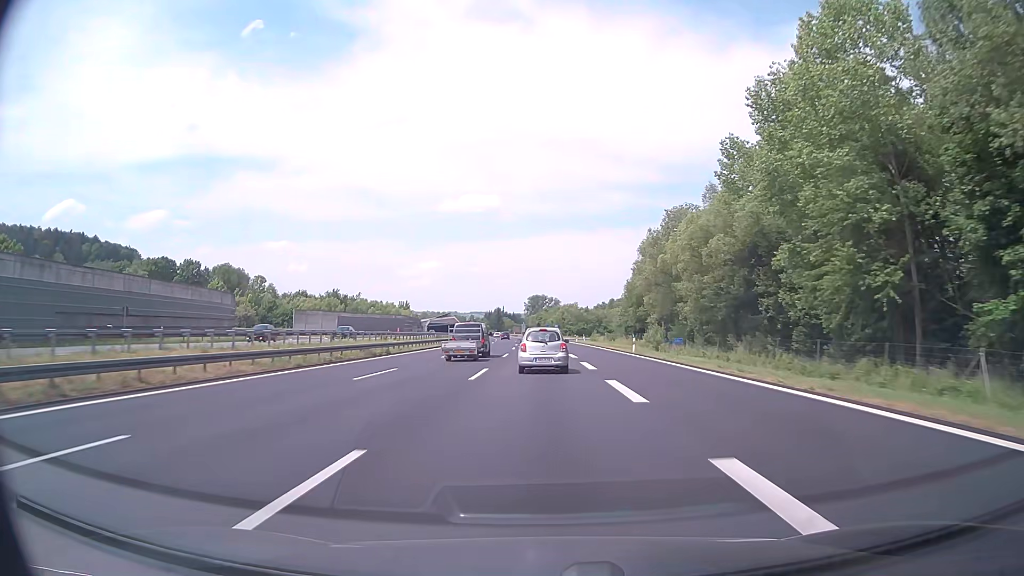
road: motorway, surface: asphalt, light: Day
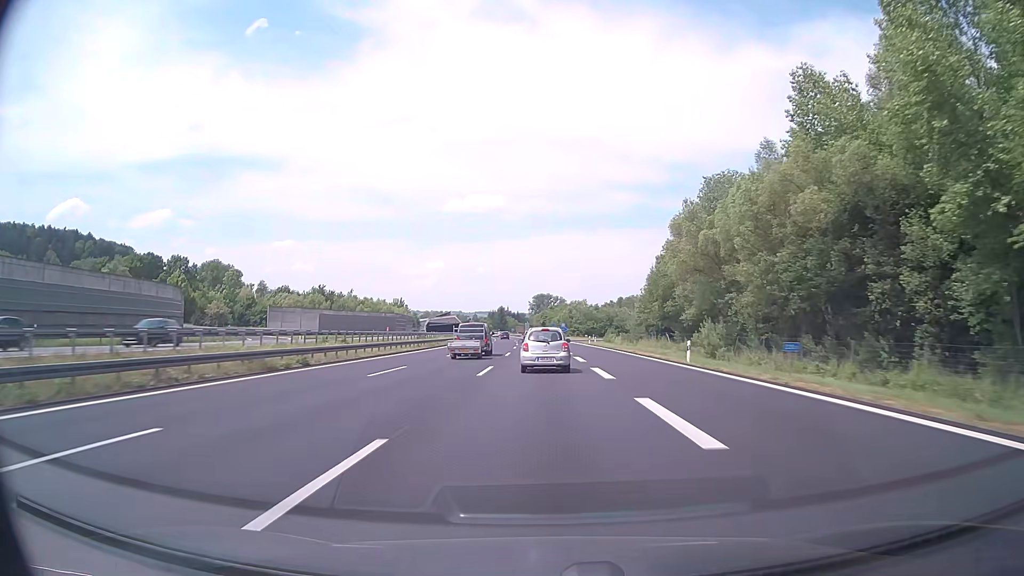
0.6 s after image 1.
(-0.1, +17.2) m; 0°
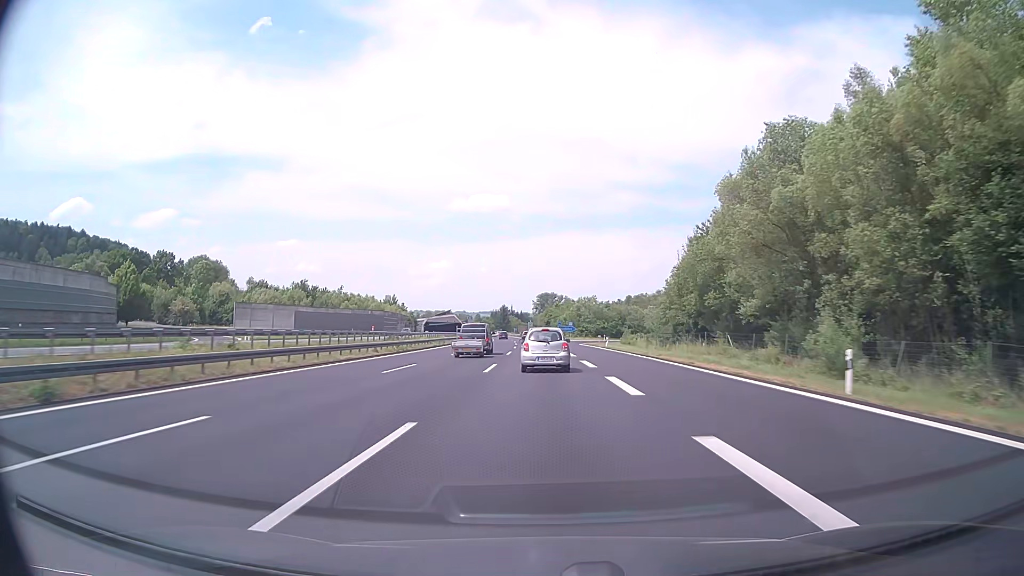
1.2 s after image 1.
(-0.1, +17.2) m; -1°
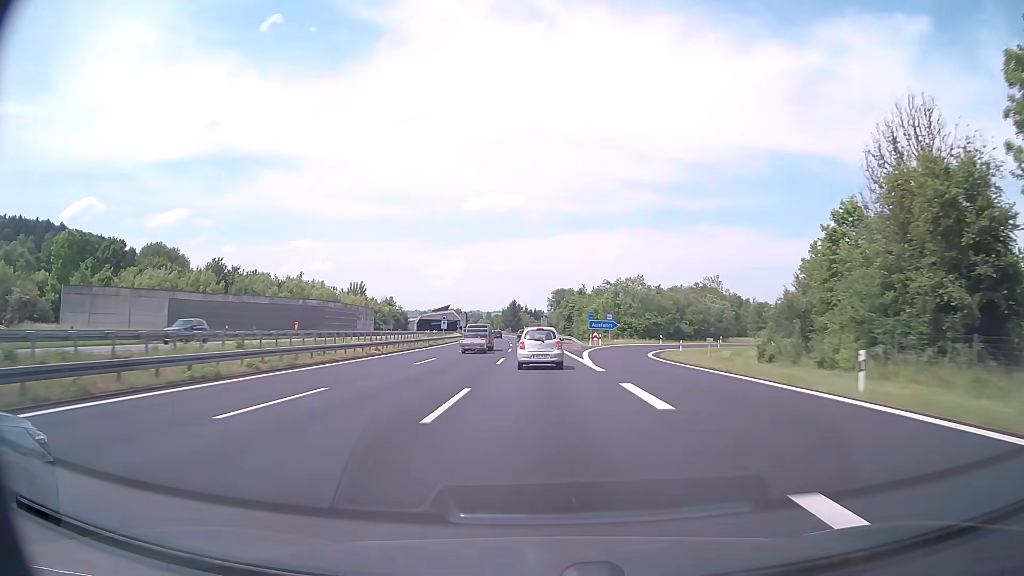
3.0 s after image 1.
(-0.5, +51.1) m; -1°
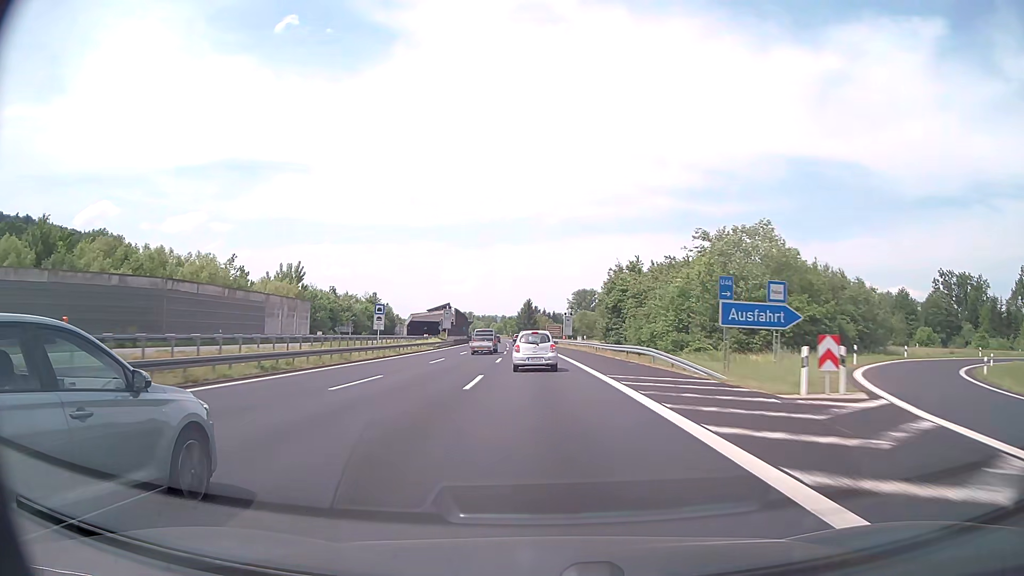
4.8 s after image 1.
(-0.8, +50.4) m; -2°
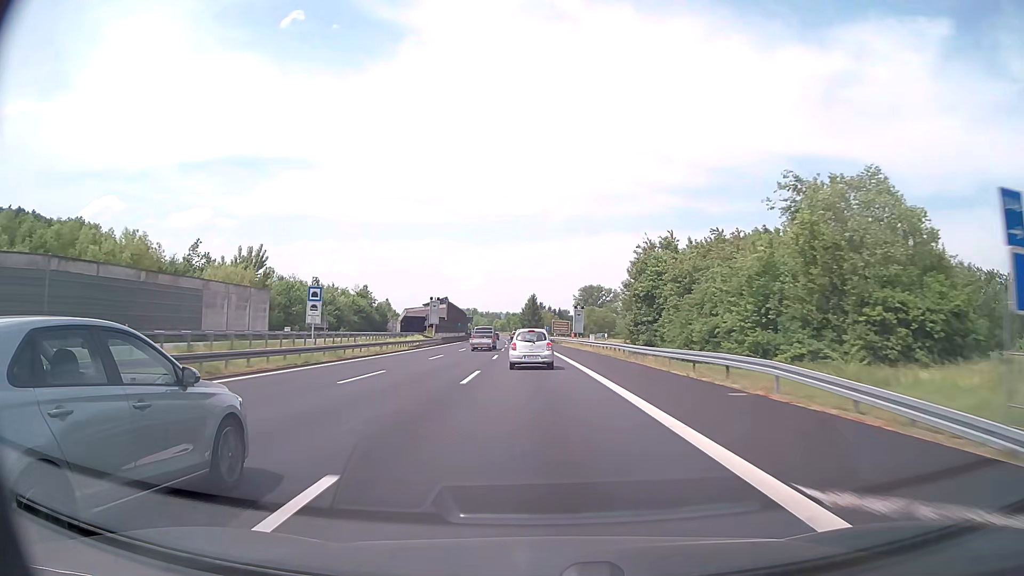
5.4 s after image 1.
(-0.1, +16.6) m; -1°
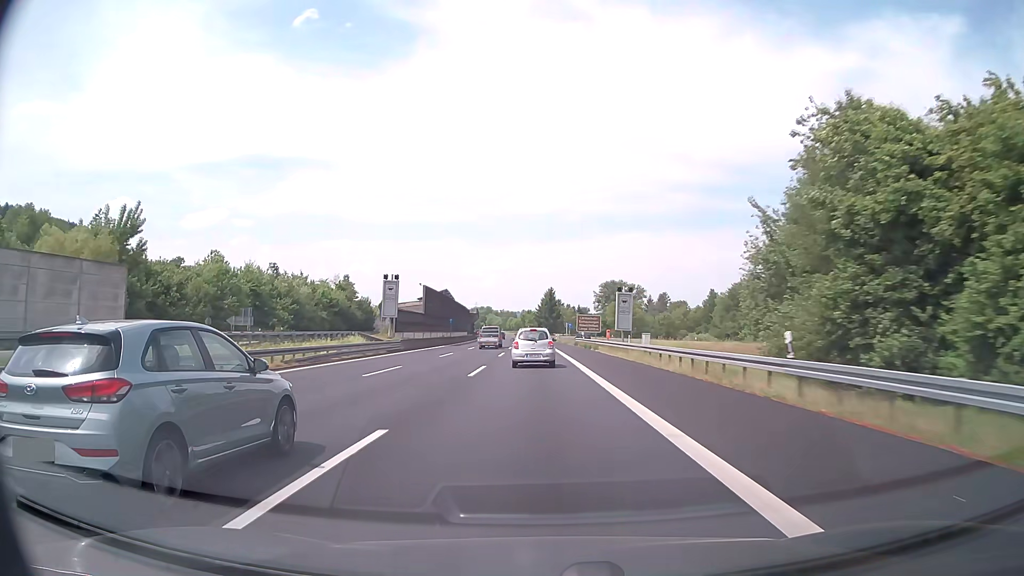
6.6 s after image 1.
(-0.3, +33.1) m; -1°
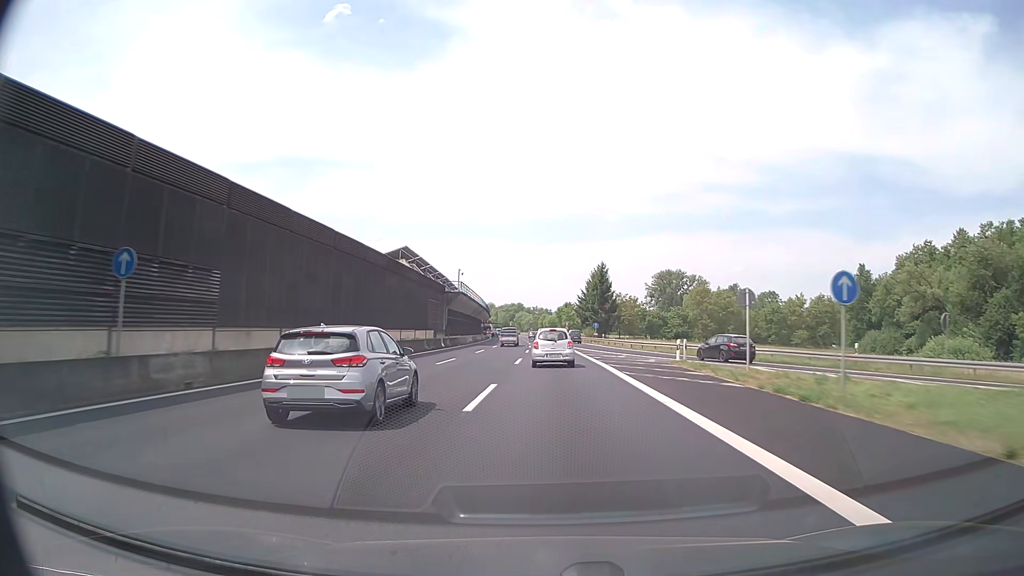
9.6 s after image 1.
(-2.2, +81.5) m; -3°
(0, +10) (0, +20) (0, +30) (-1, +40) (-1, +50) (-2, +60) (-2, +70) (-3, +80) (-3, +90) (-4, +100) m
